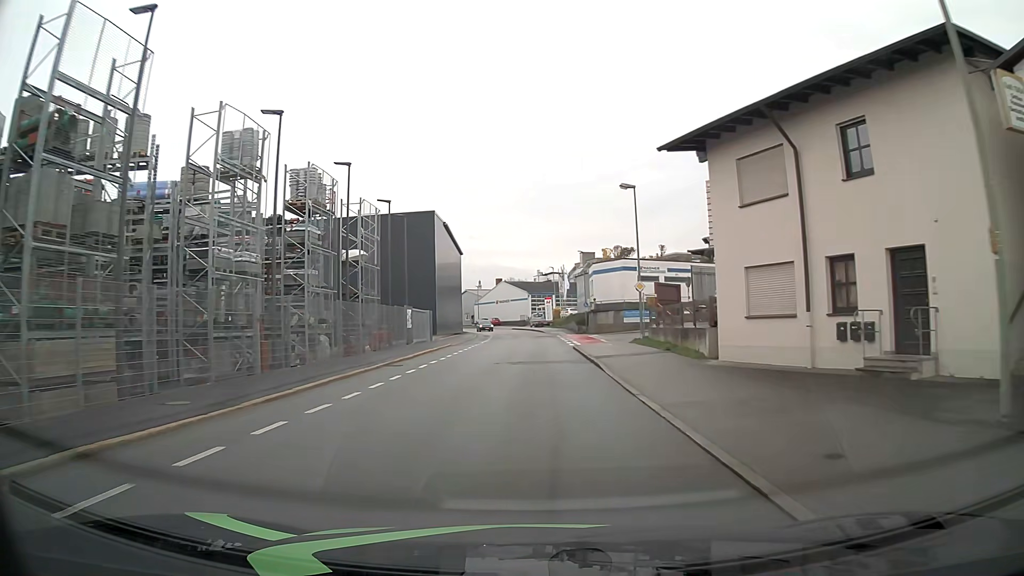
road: residential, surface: asphalt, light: Day
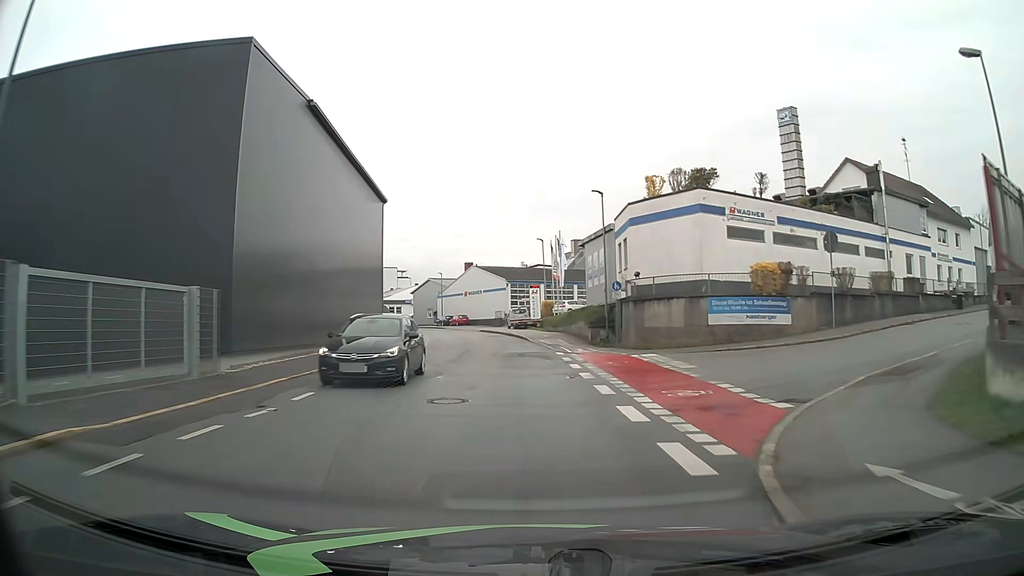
(+0.4, +31.4) m; +1°
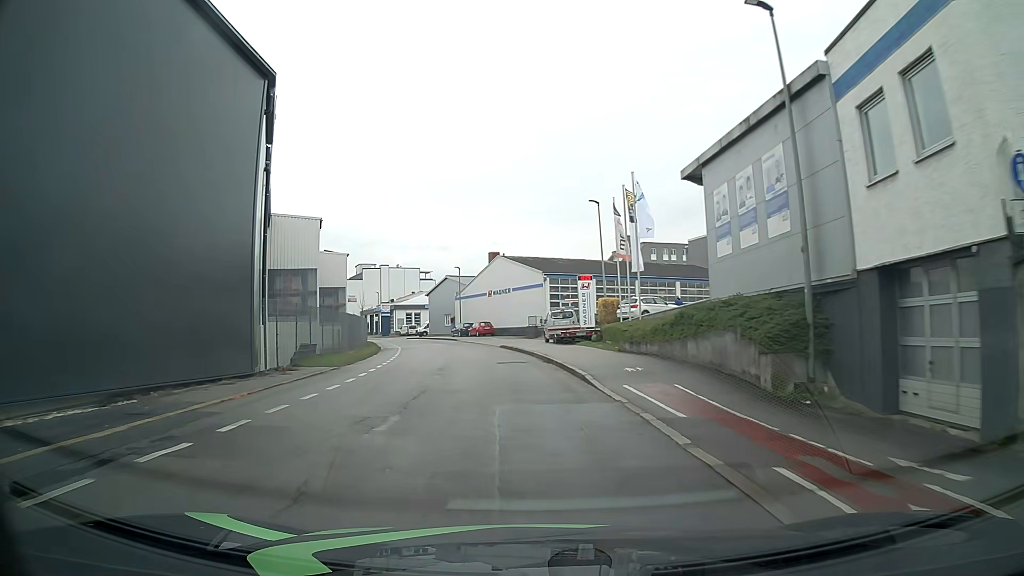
(-0.6, +23.5) m; -4°
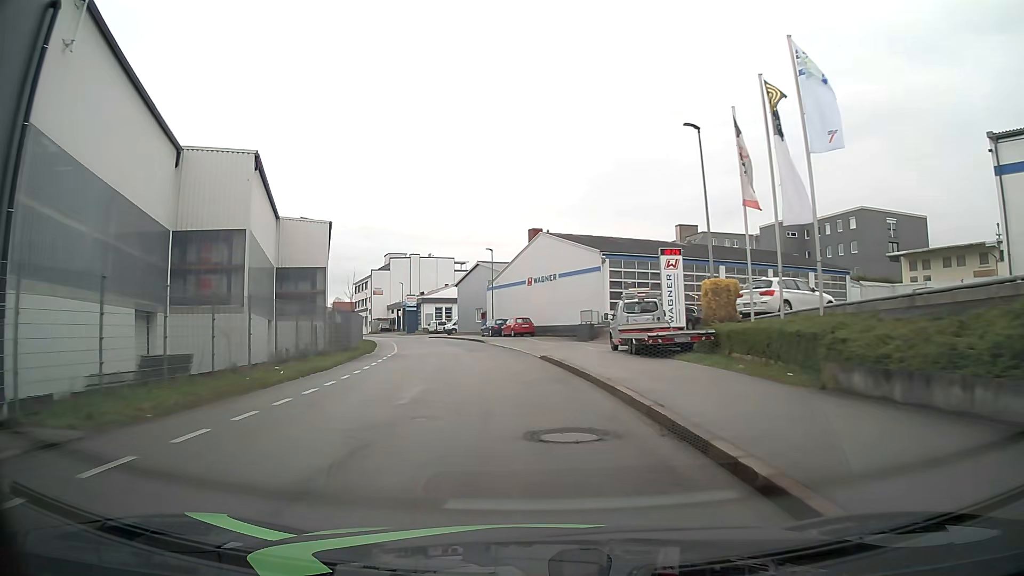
(-0.4, +15.6) m; -2°
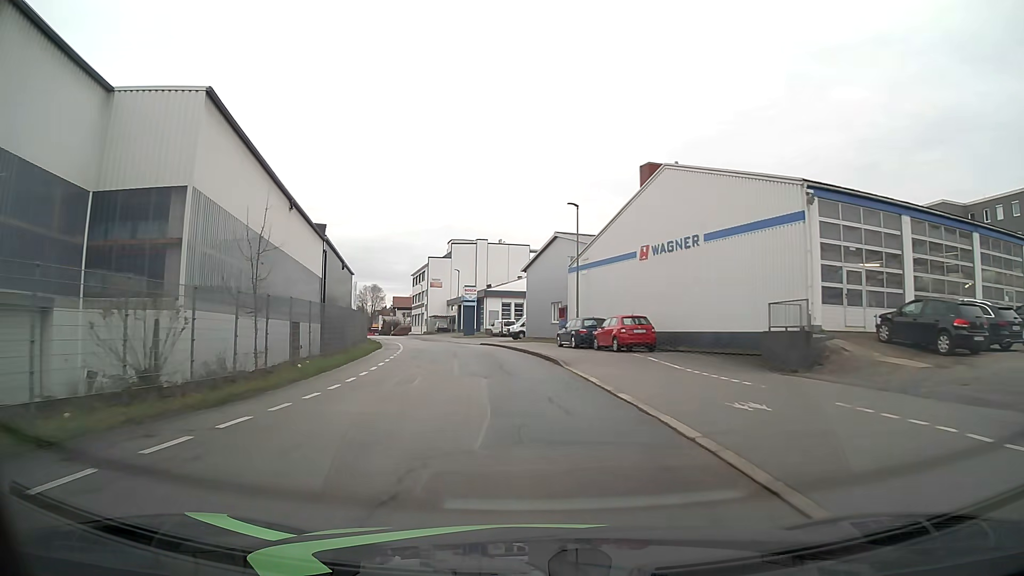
(-1.8, +23.5) m; -8°
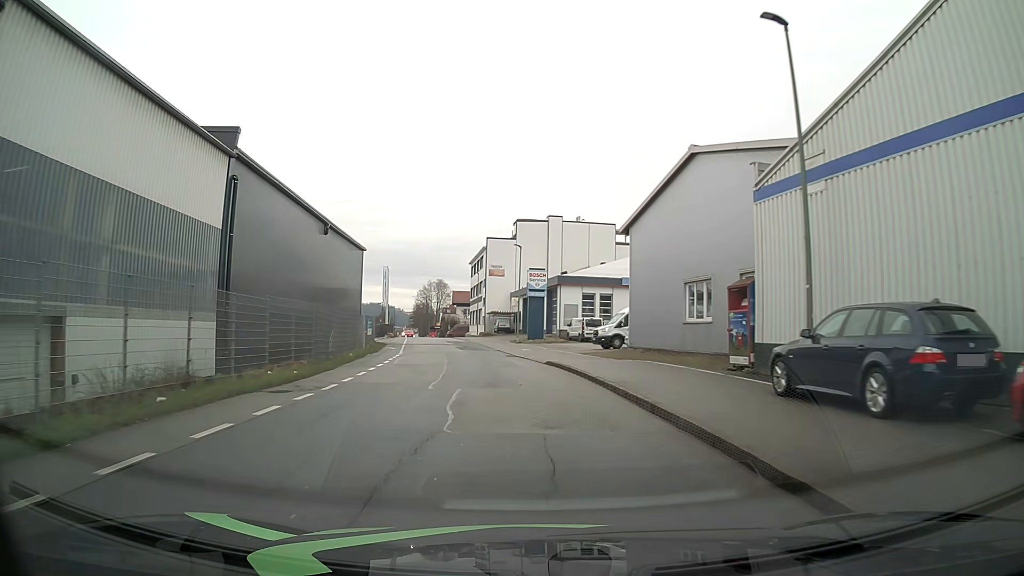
(-1.2, +23.9) m; -6°
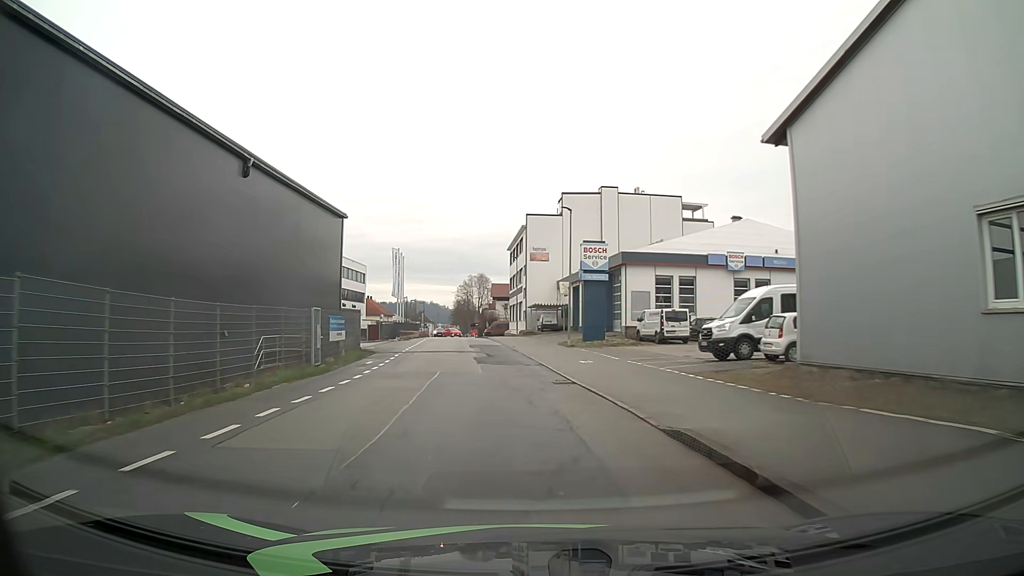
(-0.5, +16.1) m; -4°
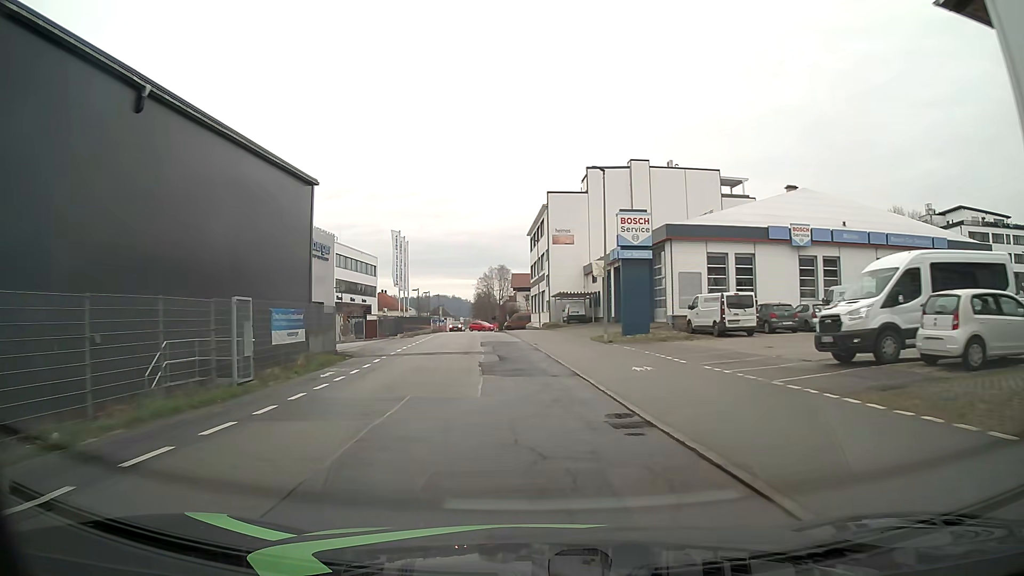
(-0.1, +8.1) m; -2°
(0, +10) (-1, +20) (-1, +30) (-2, +40) (-3, +50) (-4, +60) (-5, +70) (-6, +80) (-7, +90) (-8, +100) m
